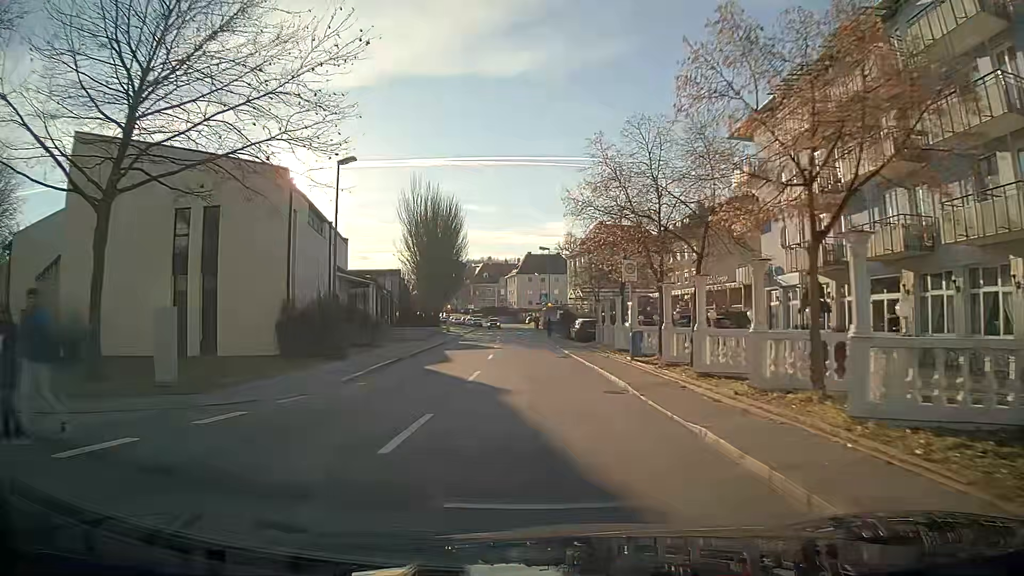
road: tertiary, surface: asphalt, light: Day
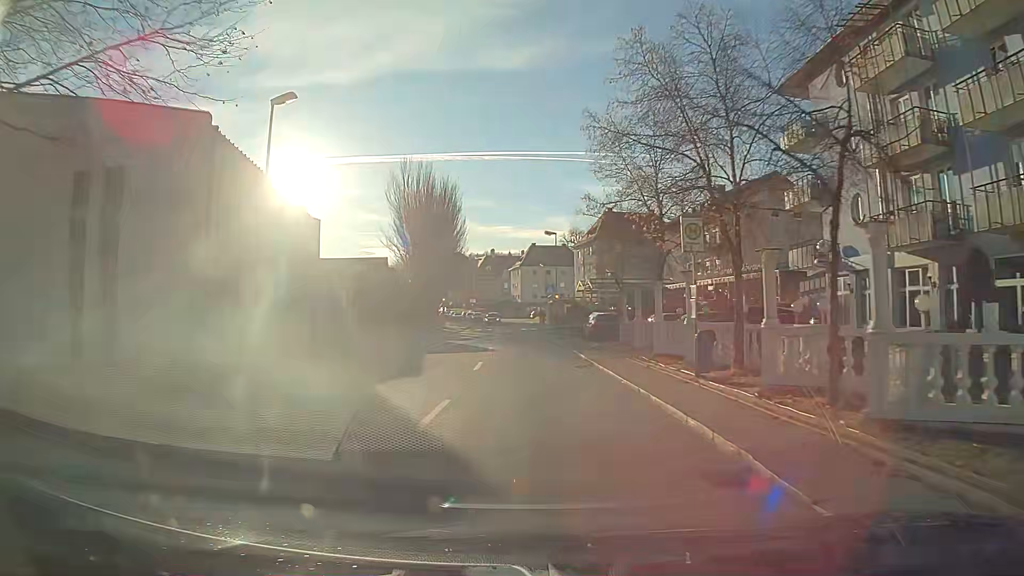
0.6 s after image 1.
(0.0, +7.7) m; 0°
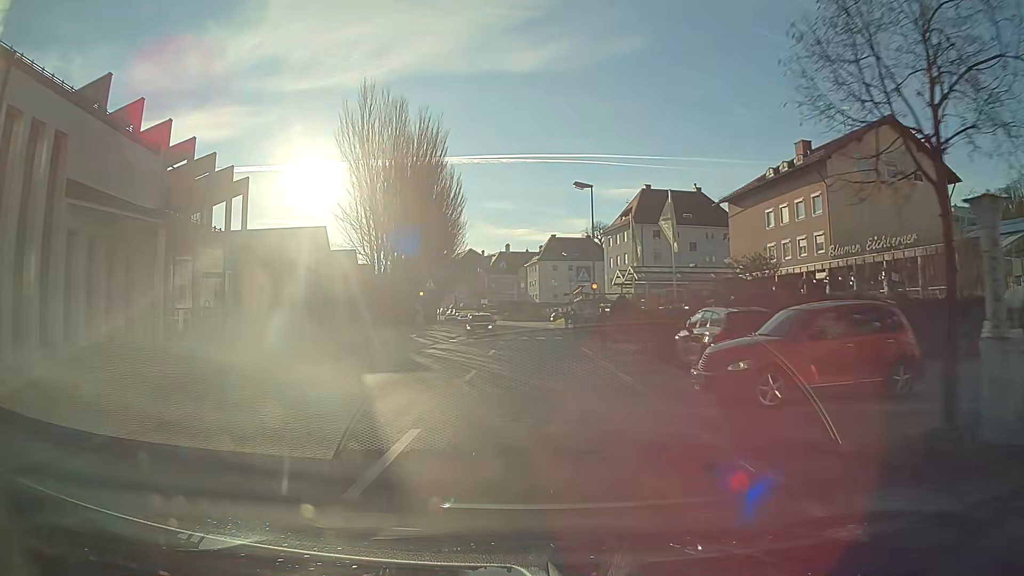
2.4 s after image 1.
(-0.1, +21.1) m; -1°
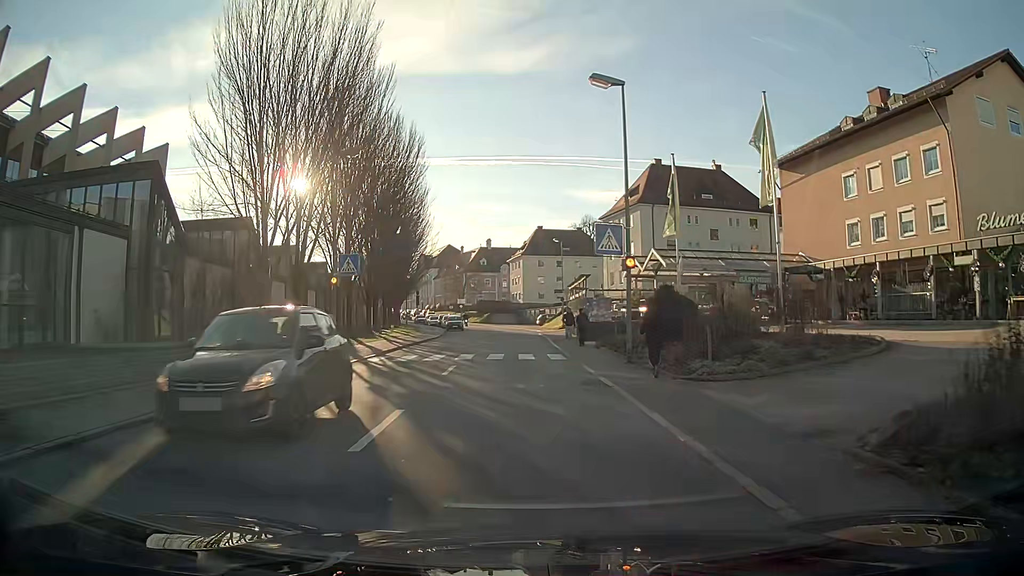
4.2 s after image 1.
(+0.1, +16.3) m; +1°
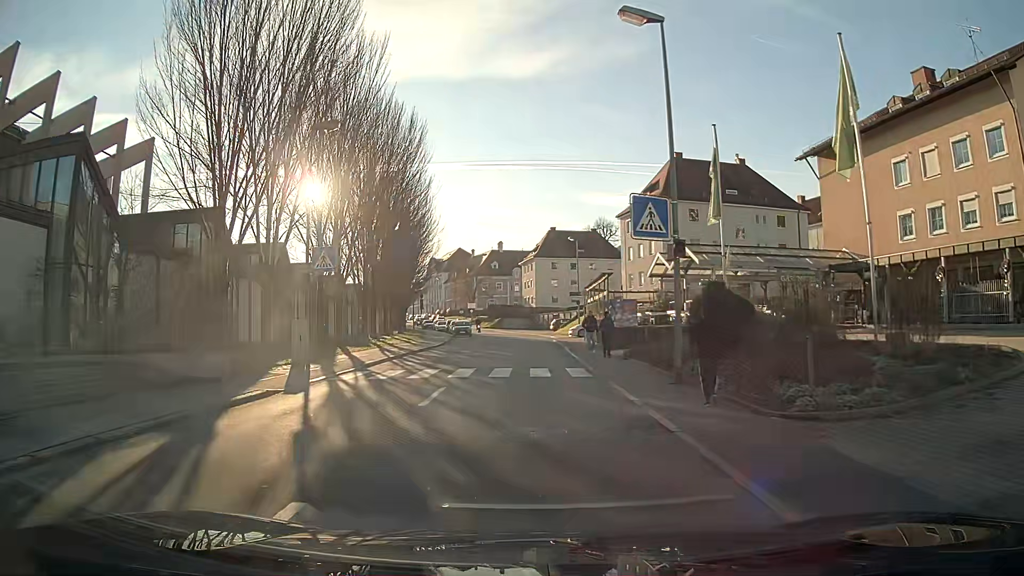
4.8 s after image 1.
(-0.1, +4.8) m; -1°
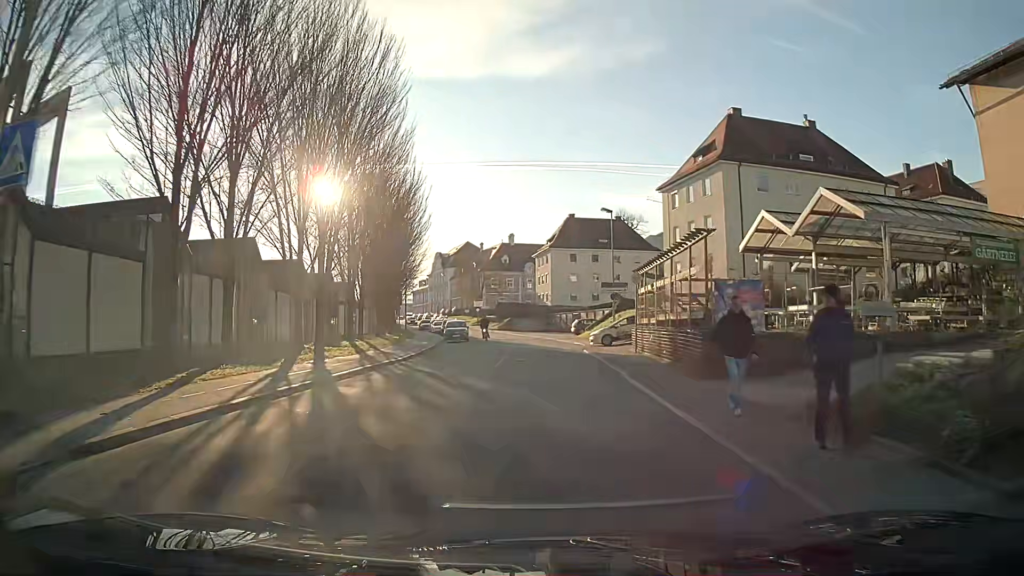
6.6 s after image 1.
(-0.1, +15.7) m; 0°
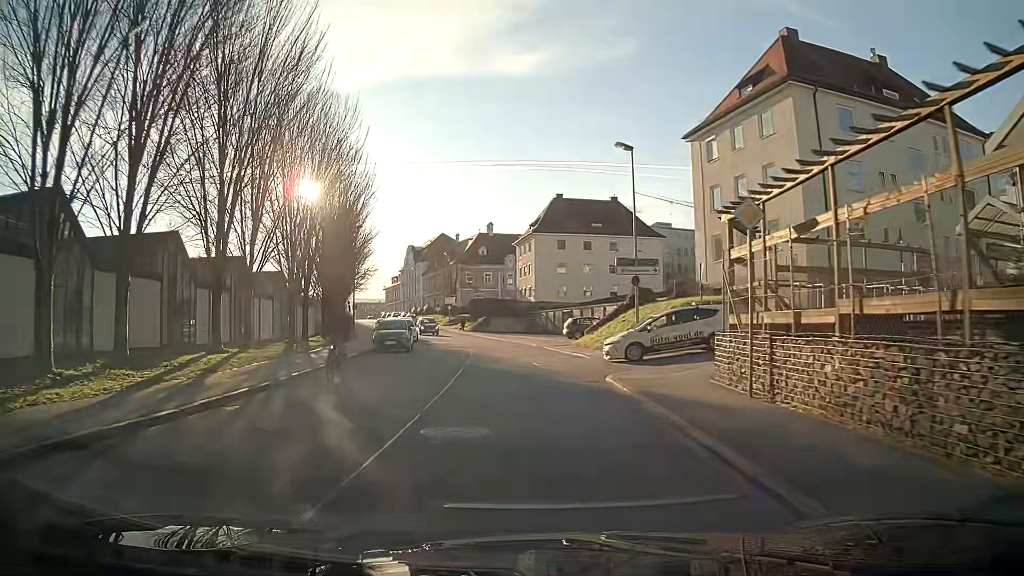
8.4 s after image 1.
(+0.1, +16.1) m; 0°
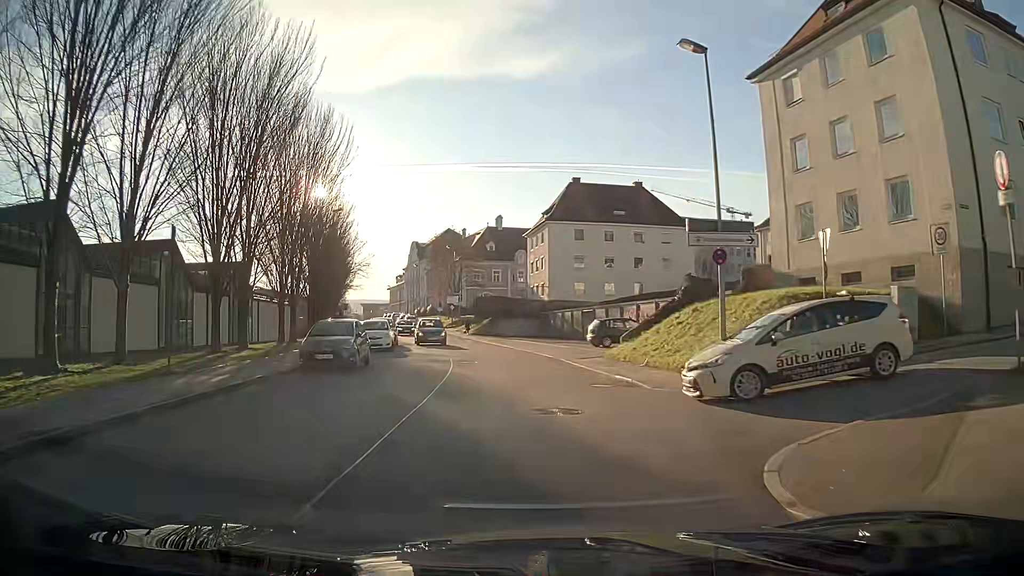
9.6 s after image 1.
(-0.1, +11.0) m; -1°
(0, +10) (0, +20) (-1, +30) (-3, +40) (-6, +50) (-8, +59) (-11, +69) (-15, +78) (-18, +88) (-21, +97) m
